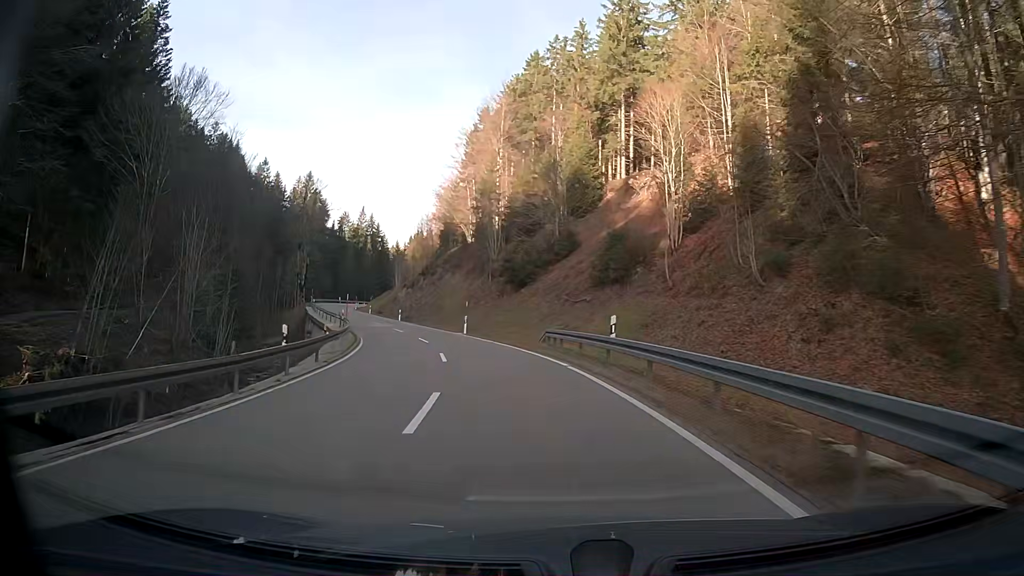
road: secondary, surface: asphalt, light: Day
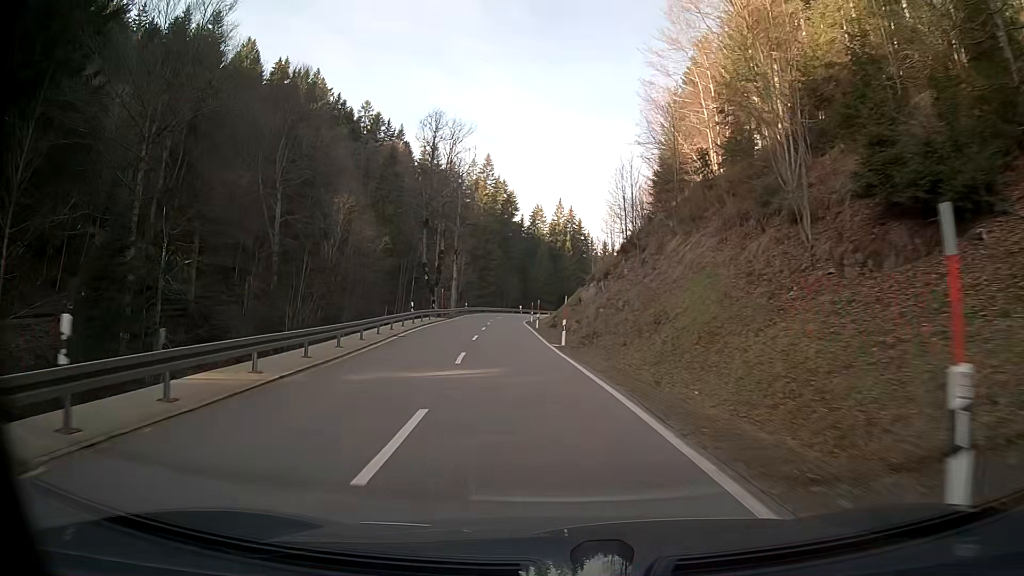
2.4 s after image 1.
(-6.2, +38.1) m; -18°
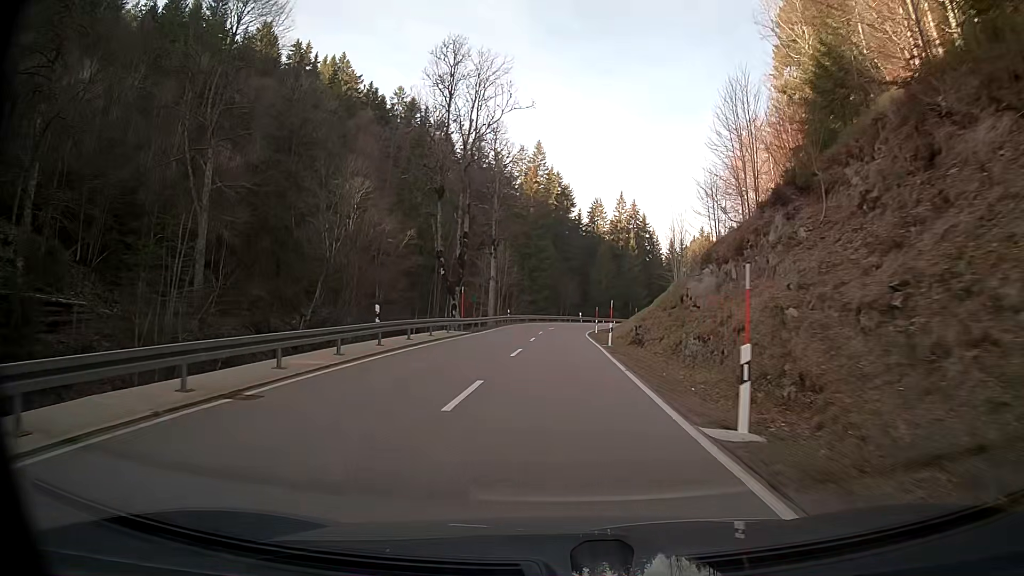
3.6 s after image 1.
(-0.9, +20.0) m; -3°
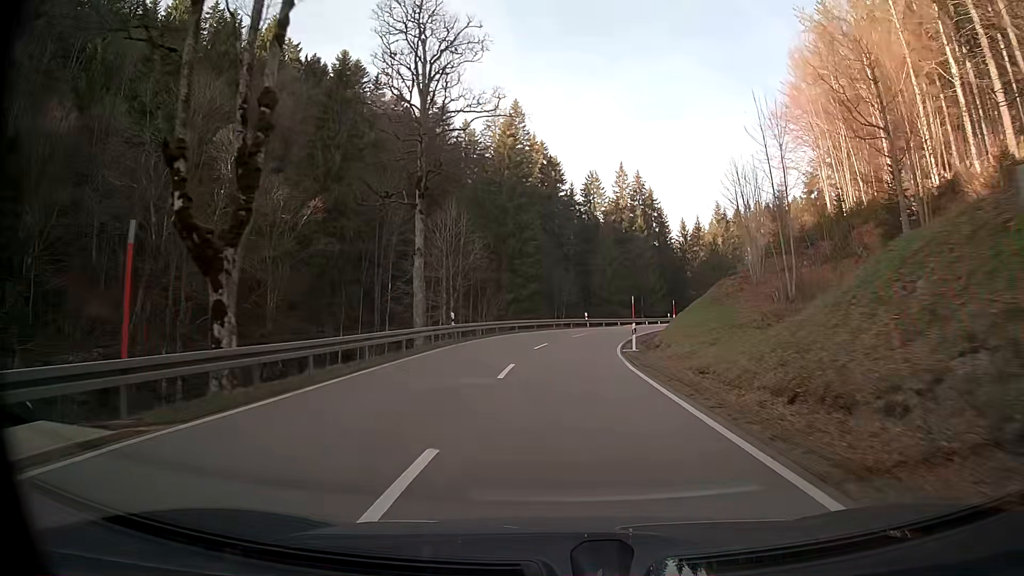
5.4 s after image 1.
(+0.1, +30.4) m; +1°
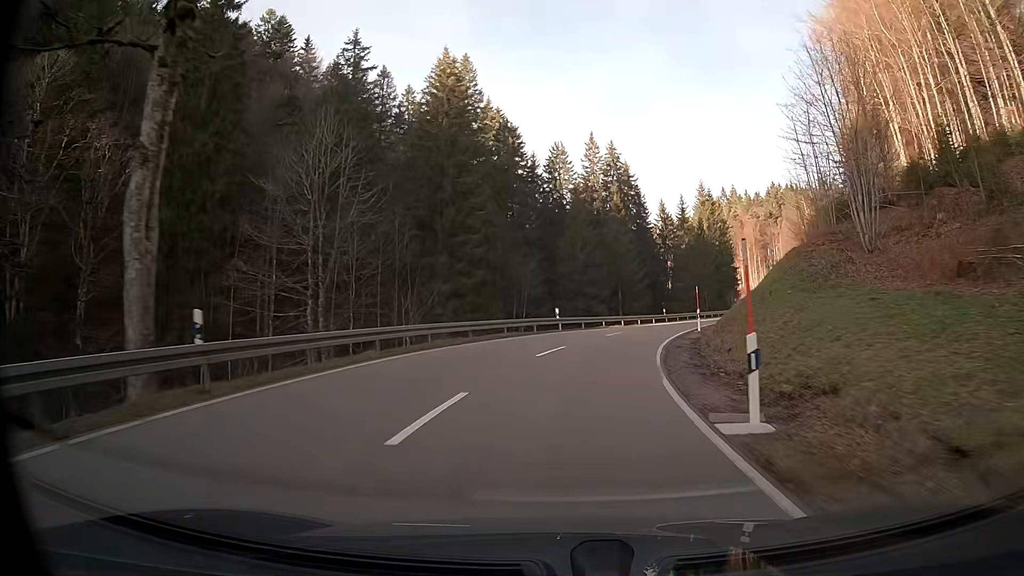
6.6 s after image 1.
(+0.6, +19.9) m; +4°
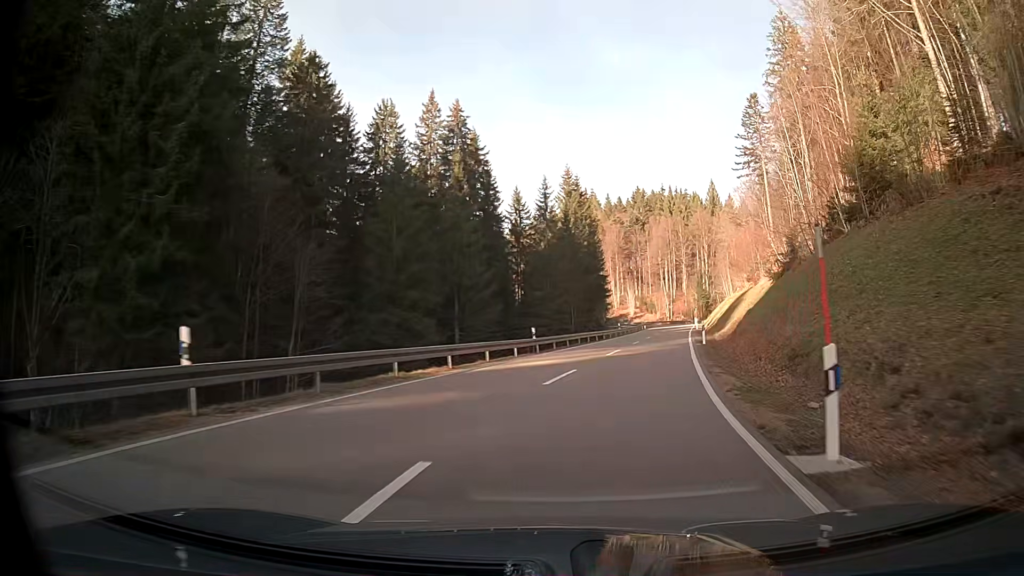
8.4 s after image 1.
(+3.2, +27.6) m; +14°
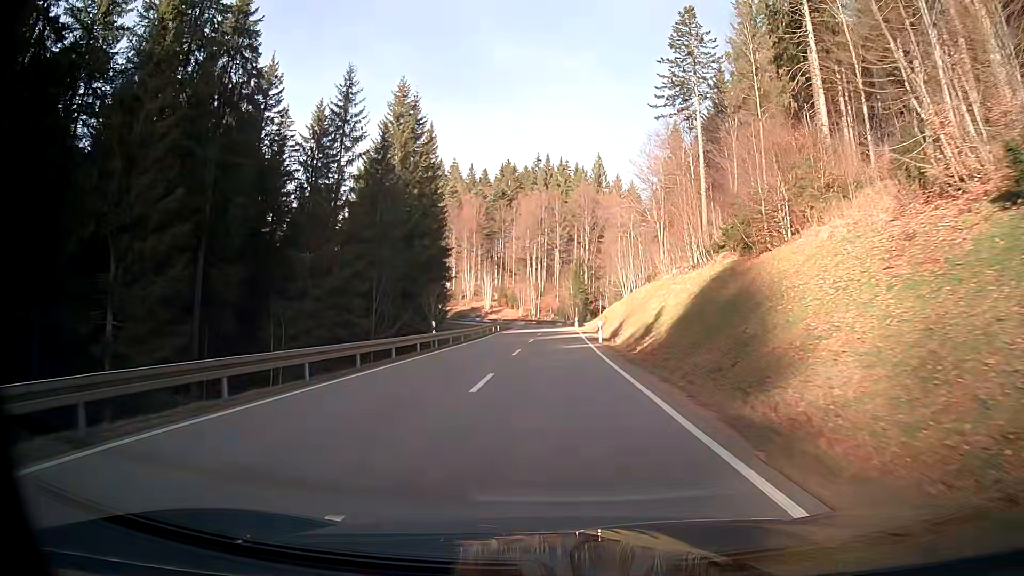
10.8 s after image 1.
(+4.1, +37.1) m; +9°
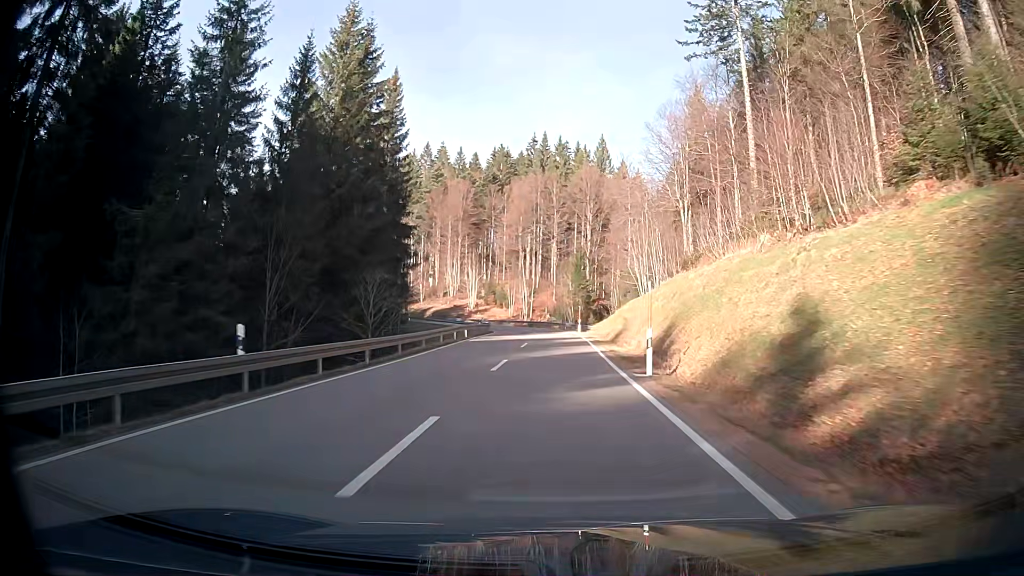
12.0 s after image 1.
(+0.1, +19.3) m; 0°
